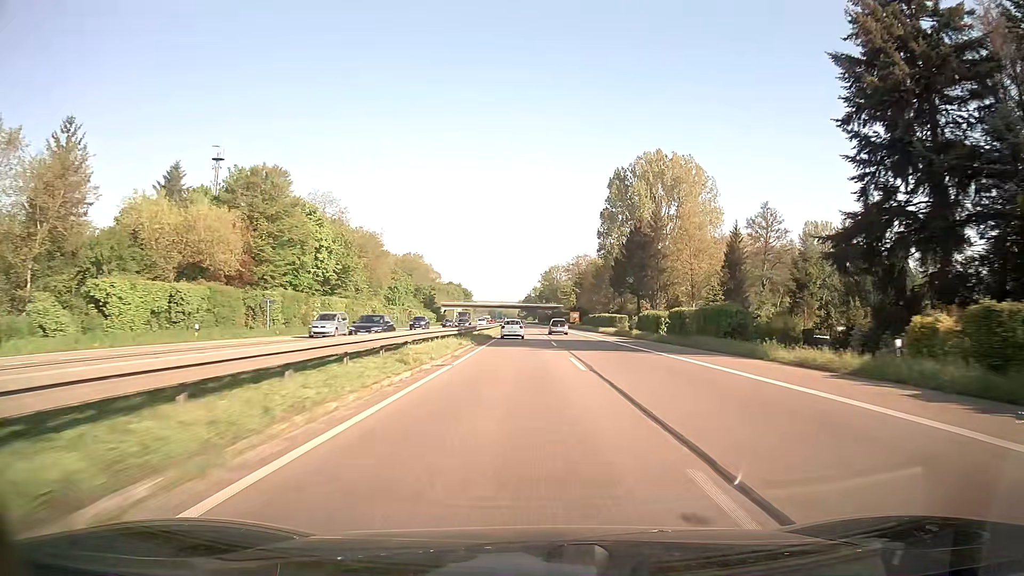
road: trunk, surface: asphalt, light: Day
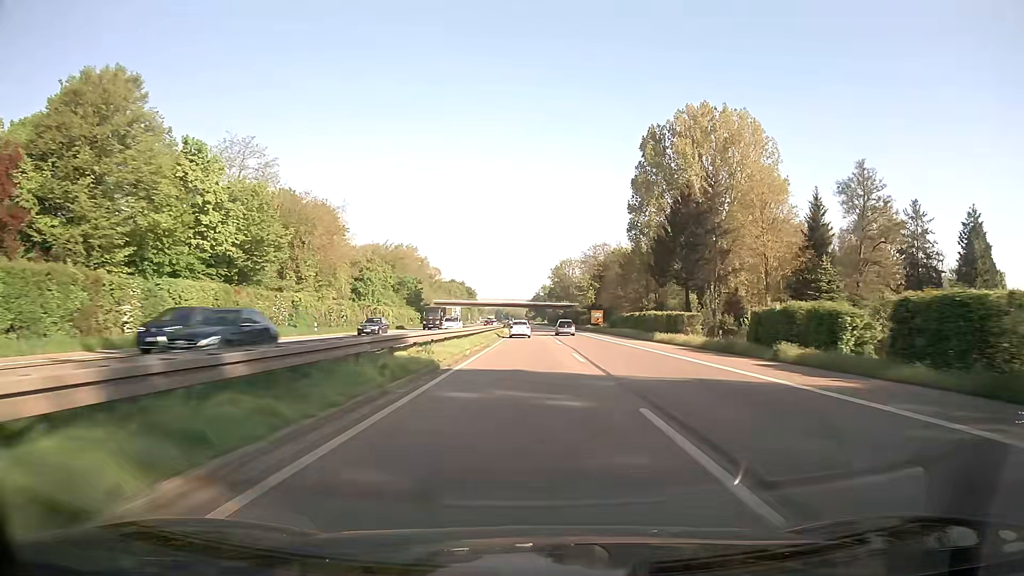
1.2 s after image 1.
(-0.2, +32.3) m; -1°
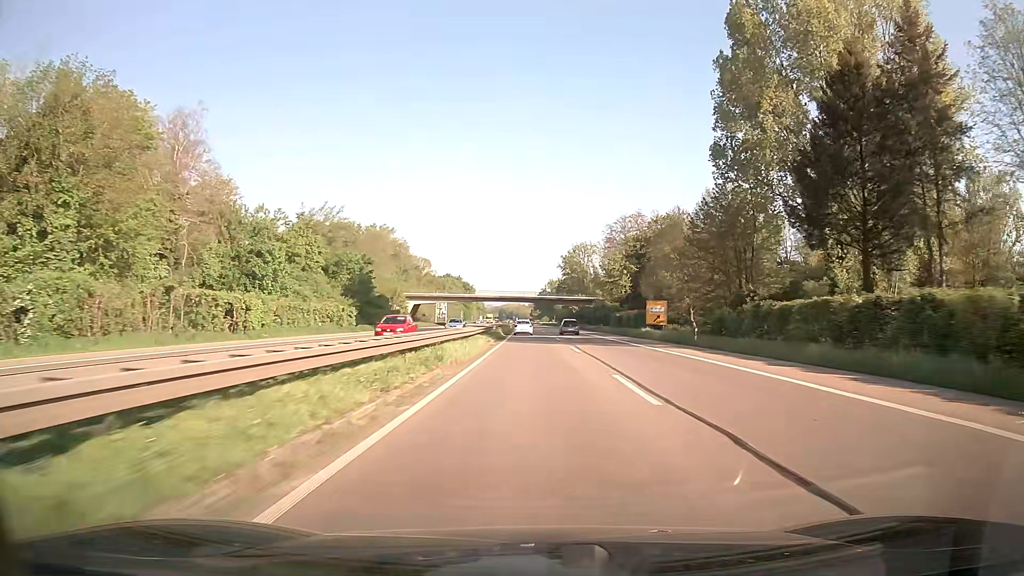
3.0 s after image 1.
(-0.1, +48.4) m; 0°
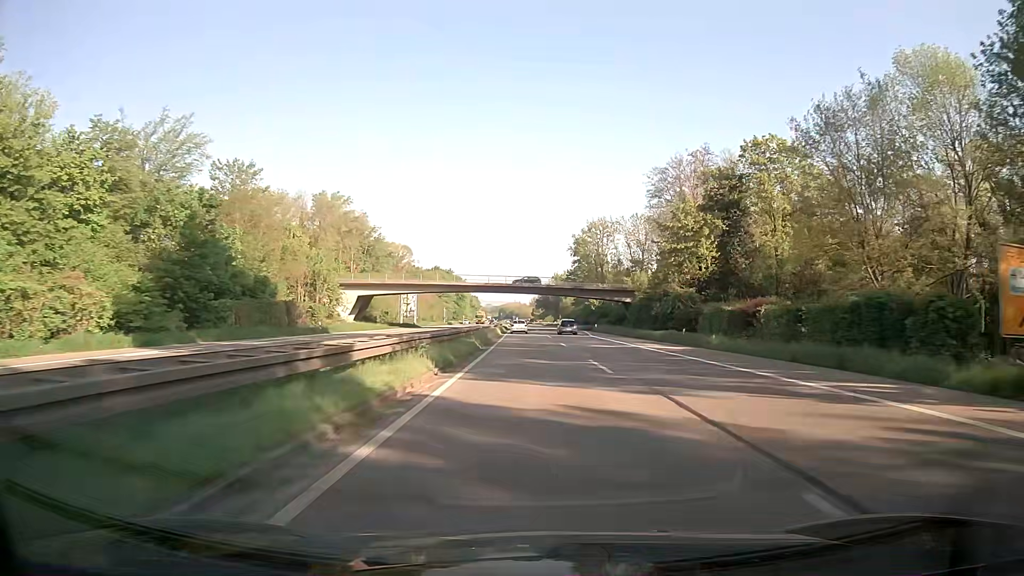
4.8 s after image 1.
(-0.1, +48.5) m; 0°
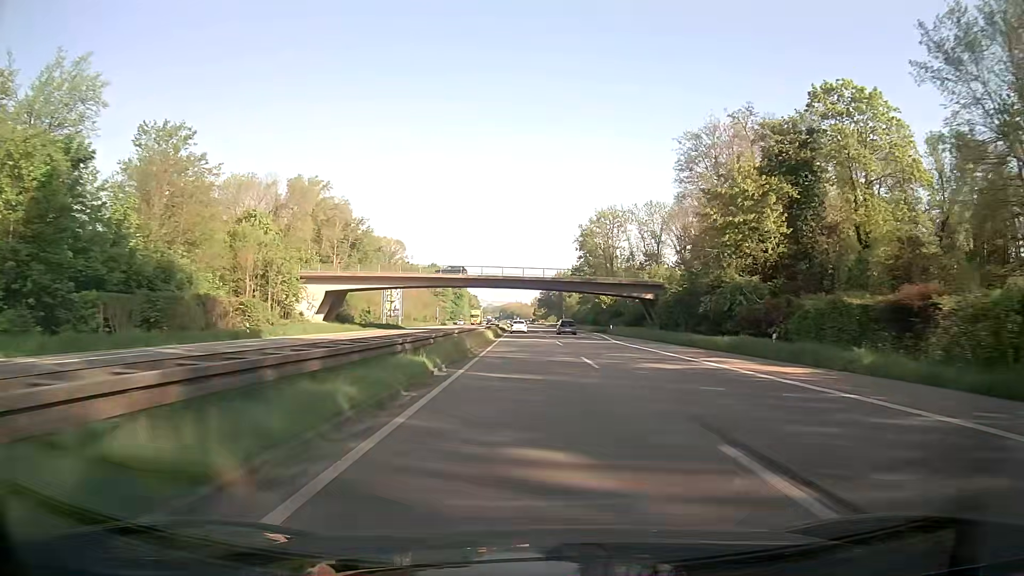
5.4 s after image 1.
(0.0, +16.2) m; 0°
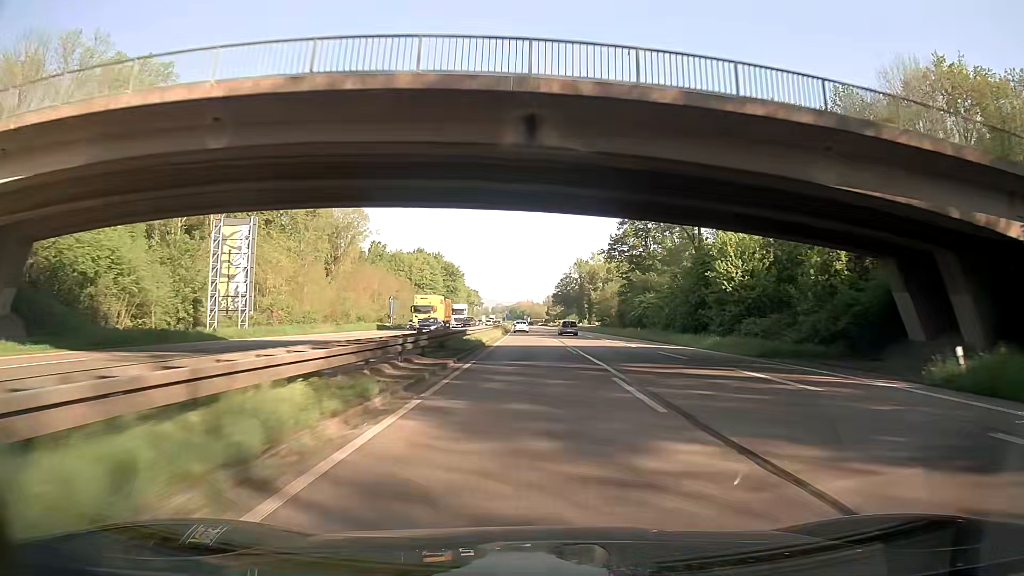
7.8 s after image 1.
(-0.4, +64.7) m; -1°
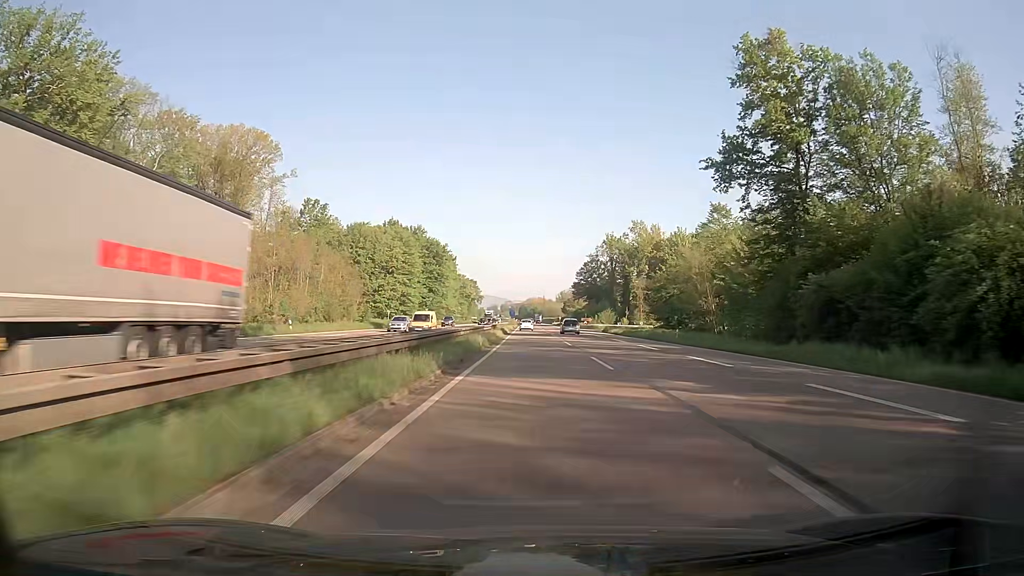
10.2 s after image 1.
(-0.5, +64.8) m; -1°
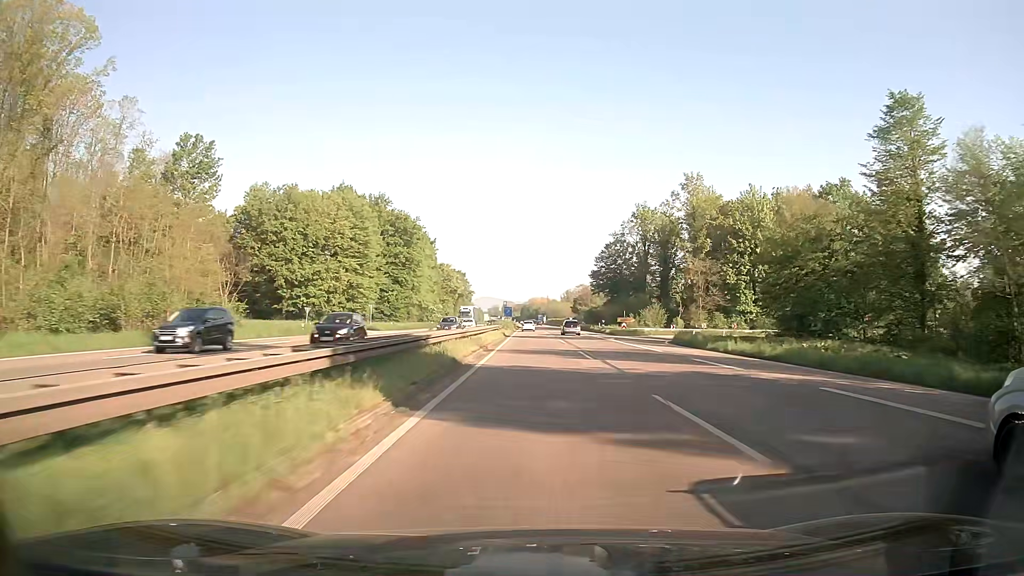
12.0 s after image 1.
(-0.3, +48.8) m; 0°
(0, +10) (0, +20) (0, +30) (0, +40) (0, +50) (0, +60) (0, +70) (0, +80) (-1, +90) (-1, +100) m
